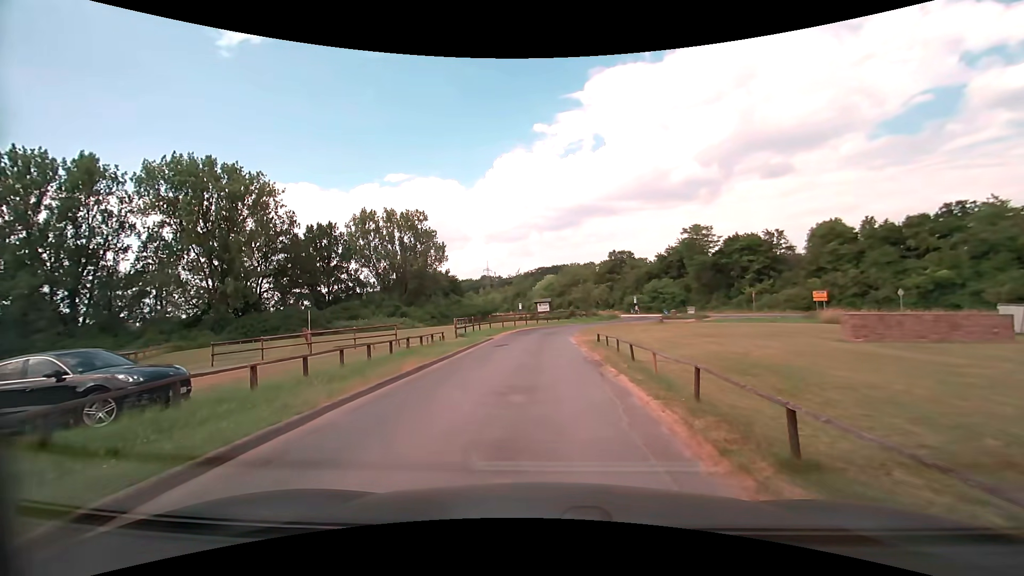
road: service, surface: paved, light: Day
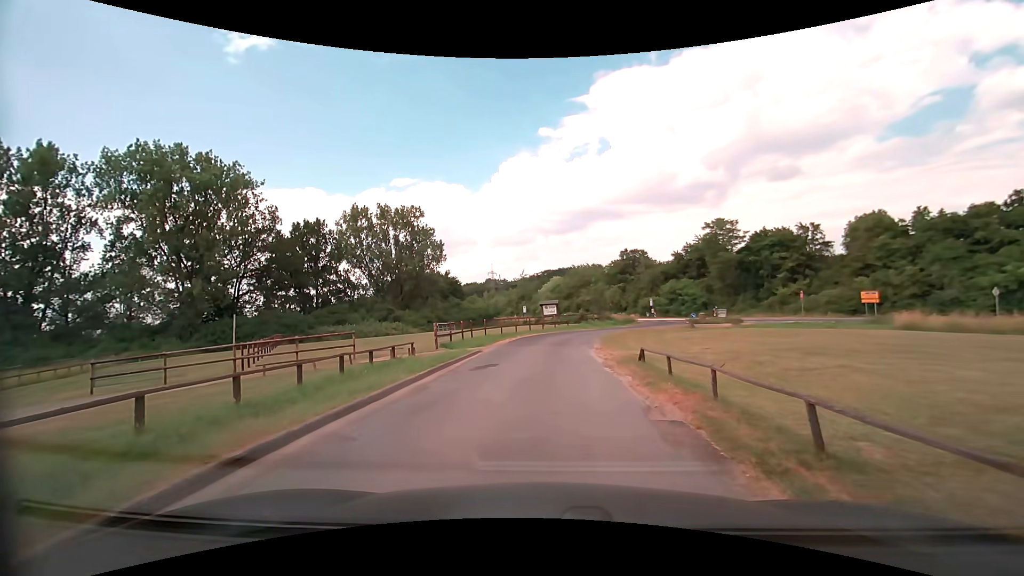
(0.0, +8.7) m; 0°
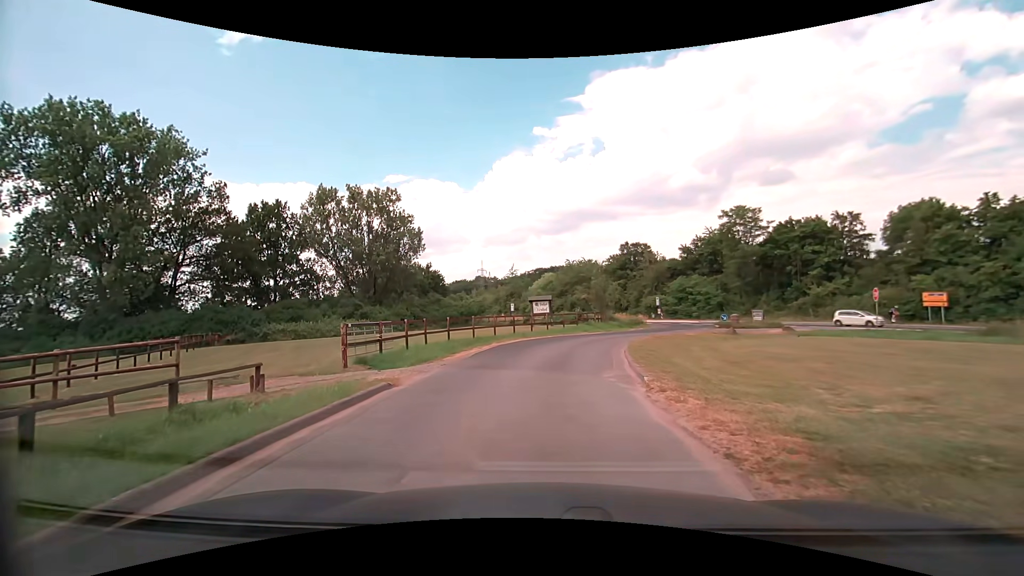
(-0.1, +11.8) m; 0°
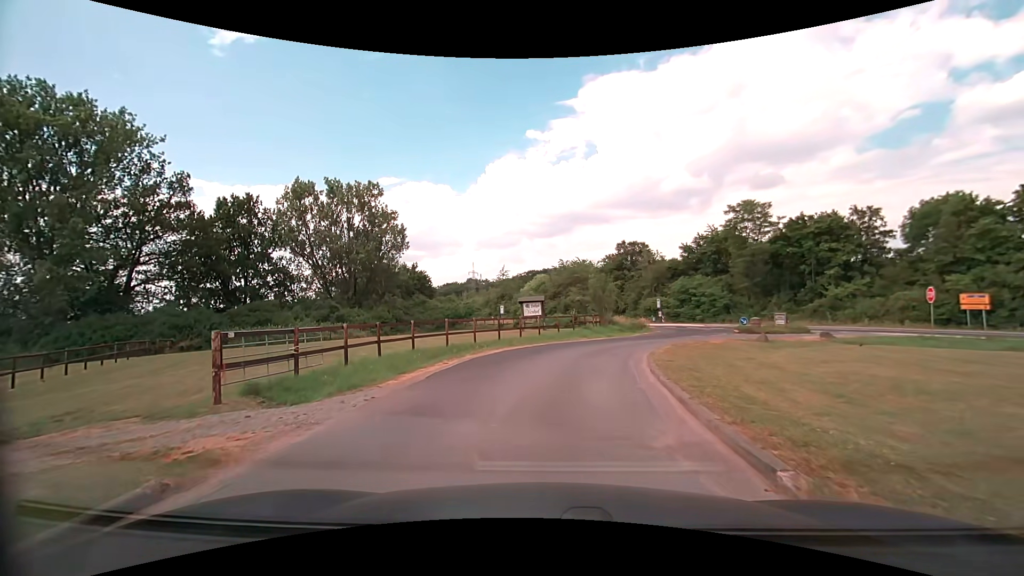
(+0.1, +5.9) m; +2°
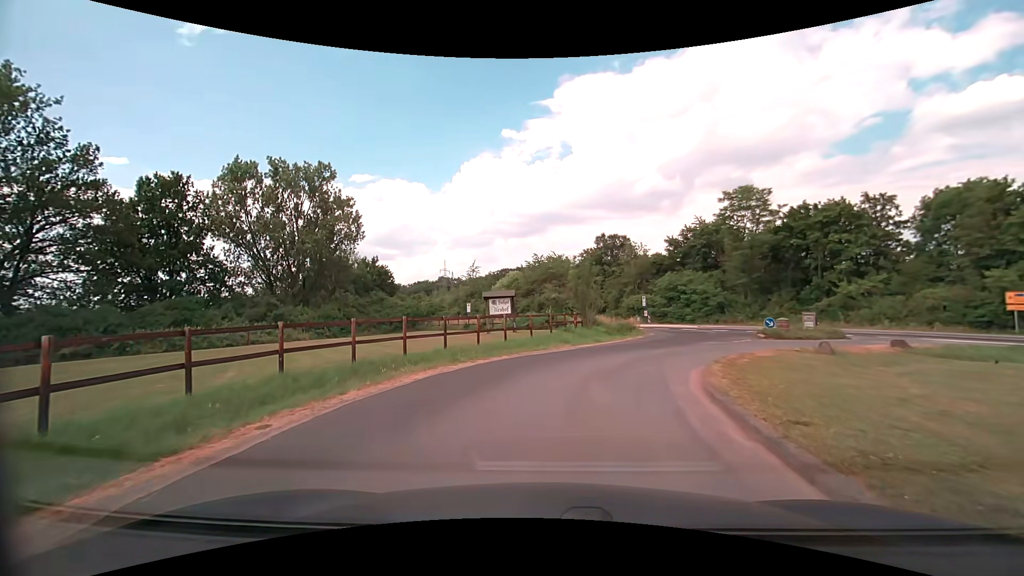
(+0.1, +8.9) m; +2°
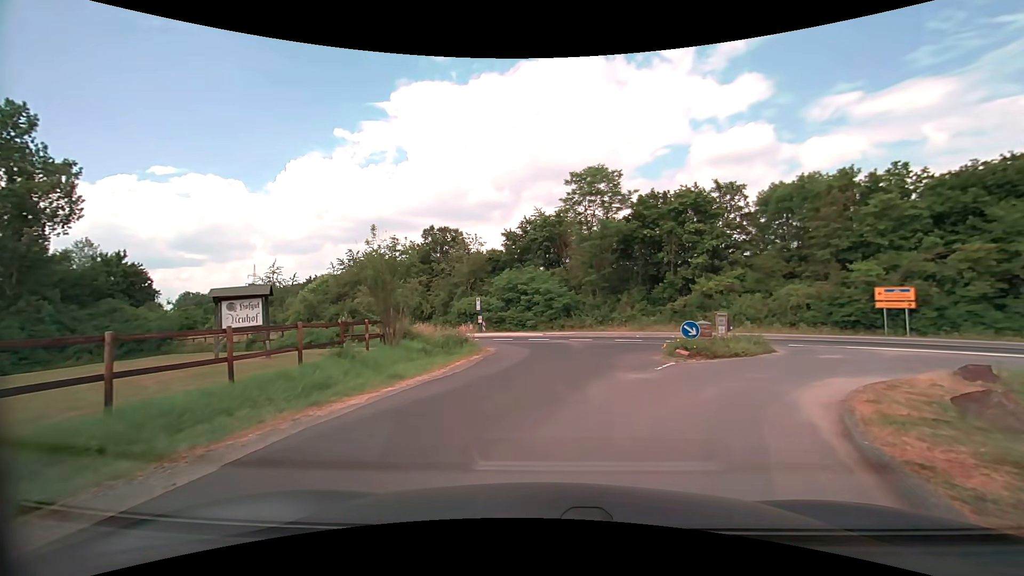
(+2.0, +14.5) m; +20°
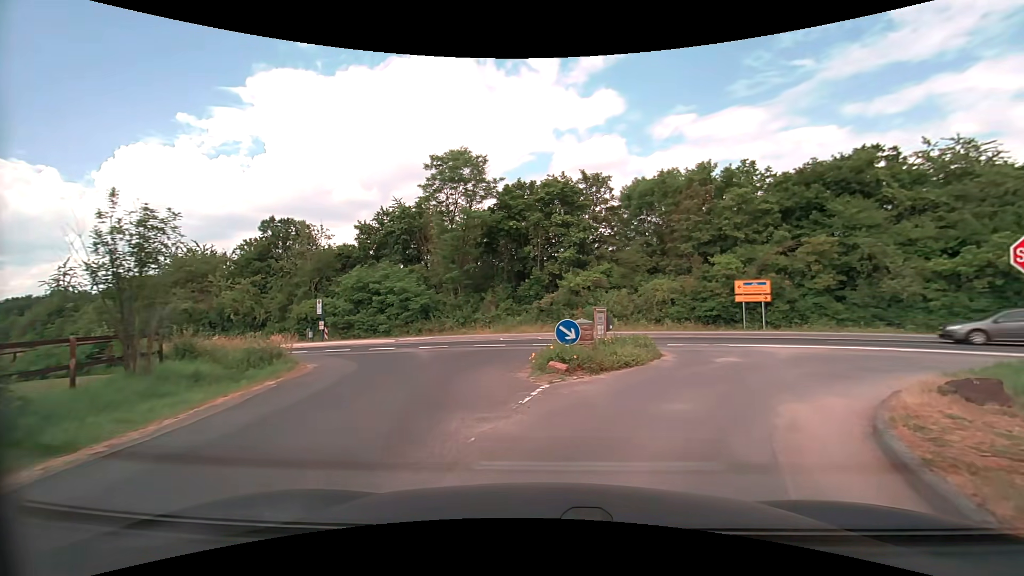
(+0.7, +5.6) m; +15°
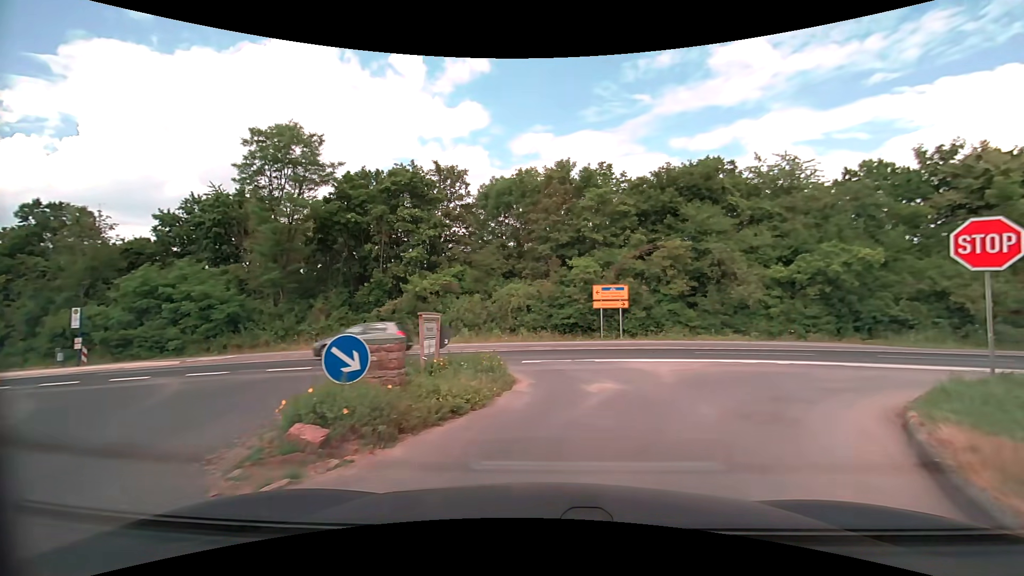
(+0.6, +5.3) m; +15°
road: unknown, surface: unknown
(+3, +9) (+10, +16) (+20, +18) (+30, +18) (+40, +17) (+50, +17) (+59, +16) (+69, +15) (+79, +14) (+89, +12) m
